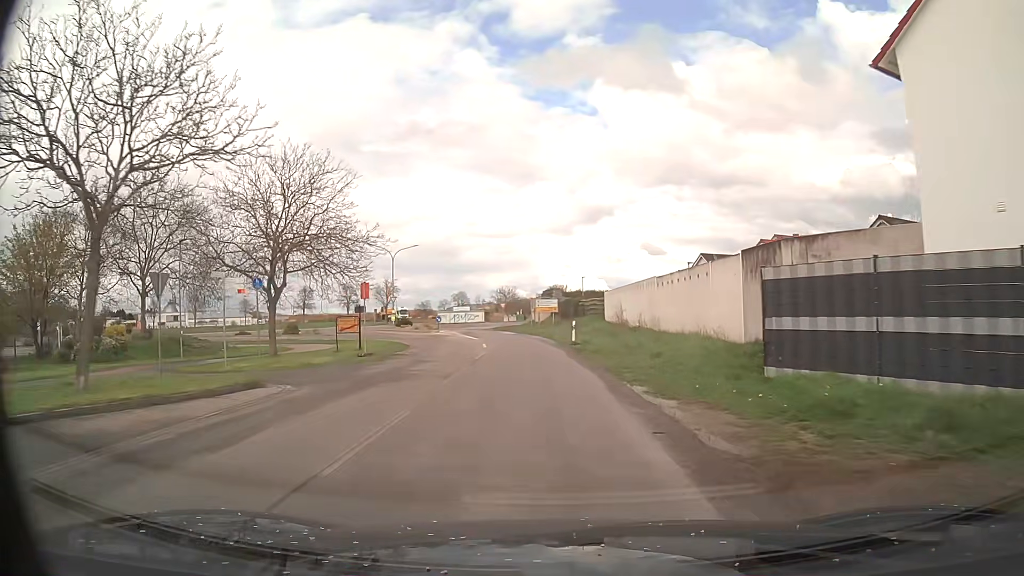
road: tertiary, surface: asphalt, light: Day
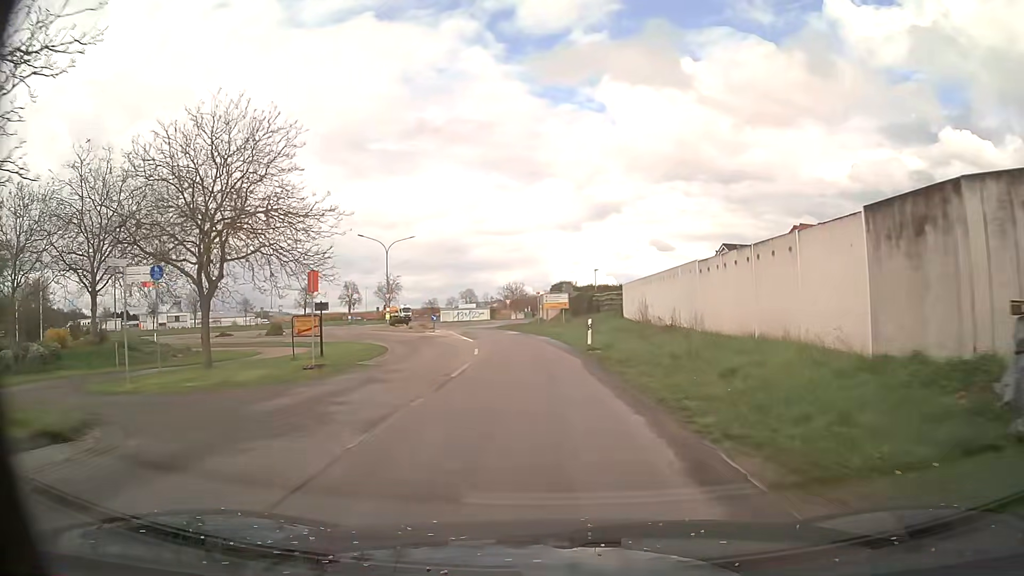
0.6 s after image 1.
(-0.1, +6.9) m; -1°
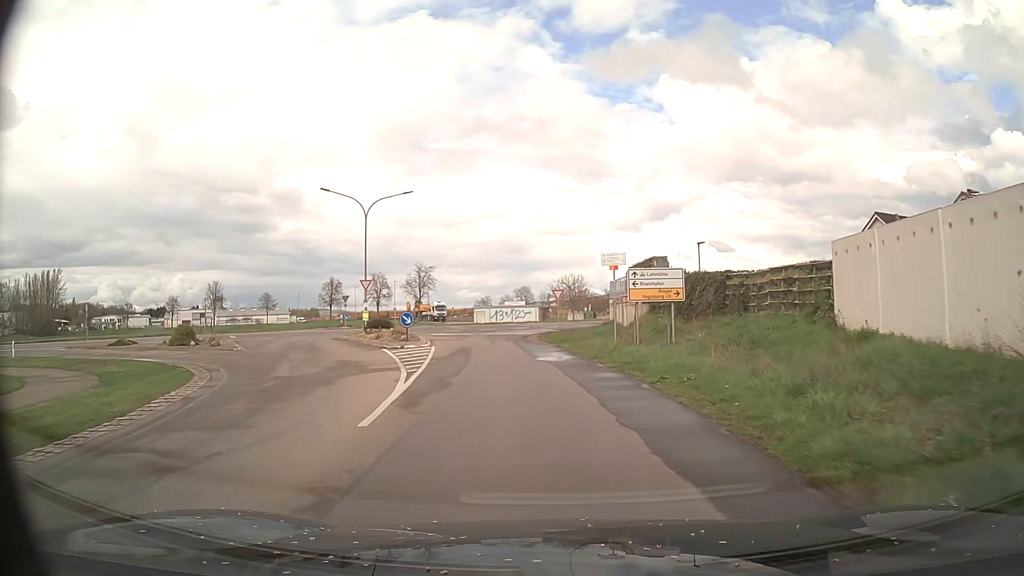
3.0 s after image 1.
(-1.1, +26.6) m; -5°
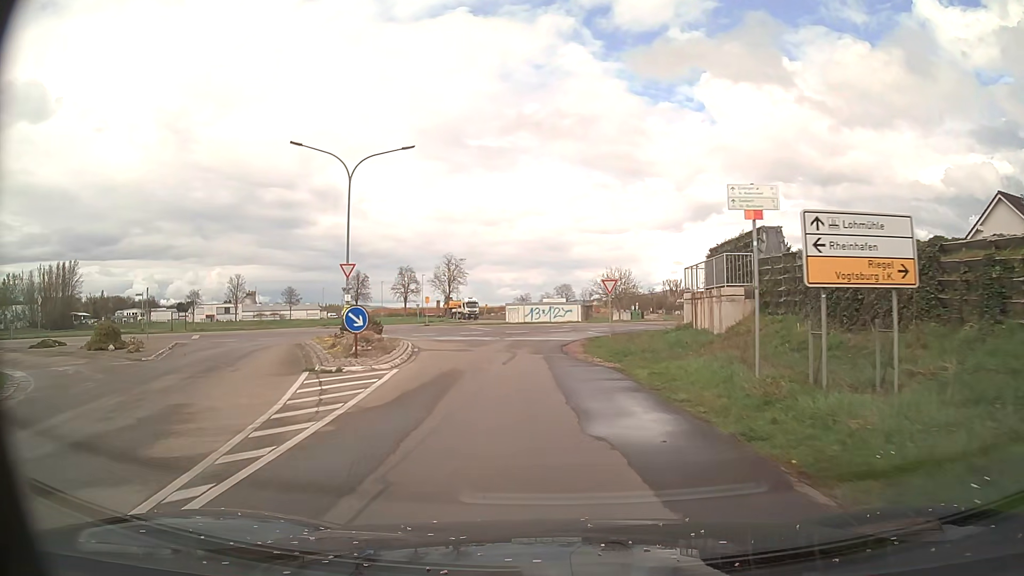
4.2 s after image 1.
(-0.4, +12.0) m; -4°
